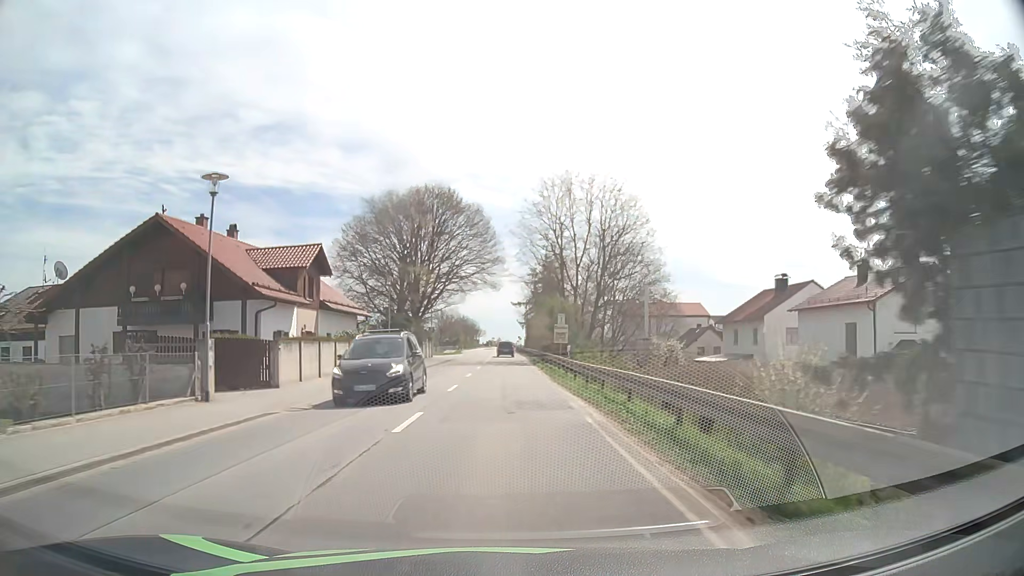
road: primary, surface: asphalt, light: Day
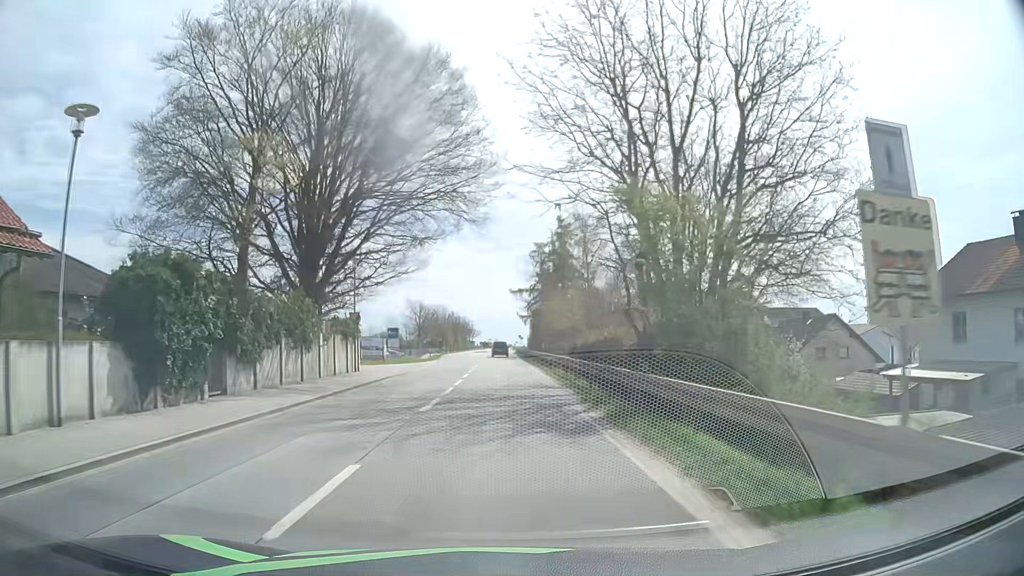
(+0.2, +32.7) m; 0°
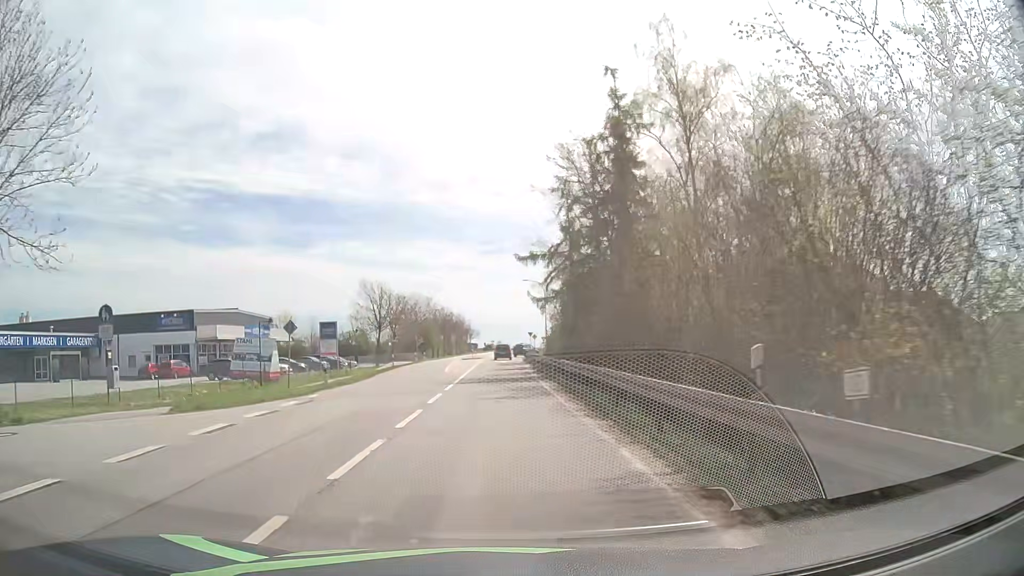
(+0.1, +38.4) m; 0°
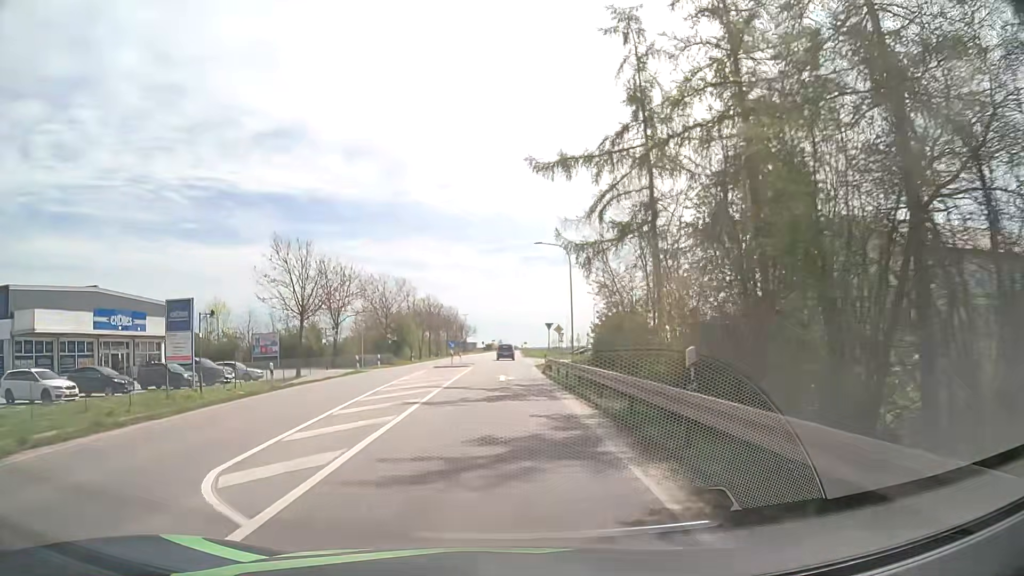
(-0.2, +30.1) m; -1°
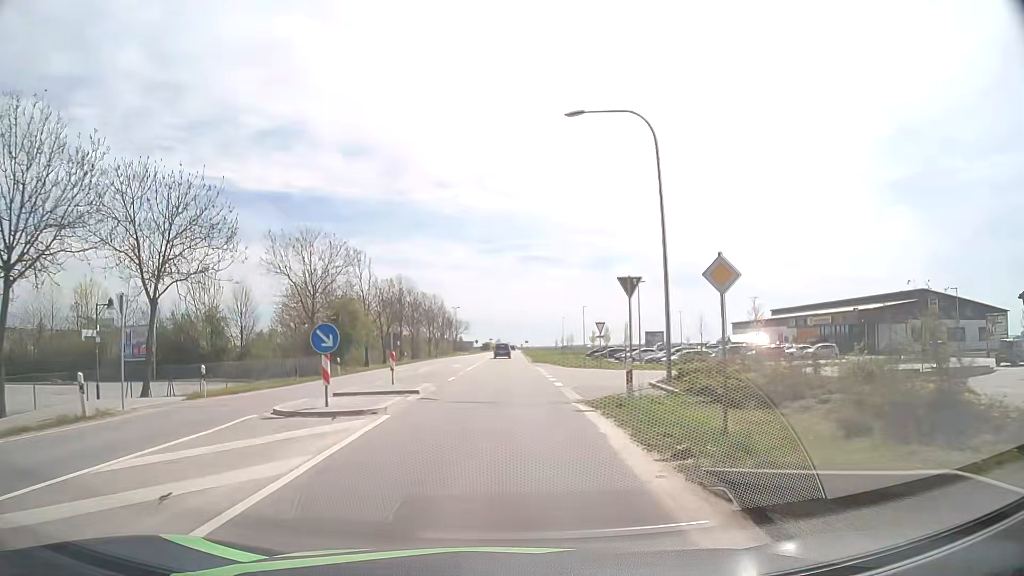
(+0.2, +30.5) m; 0°
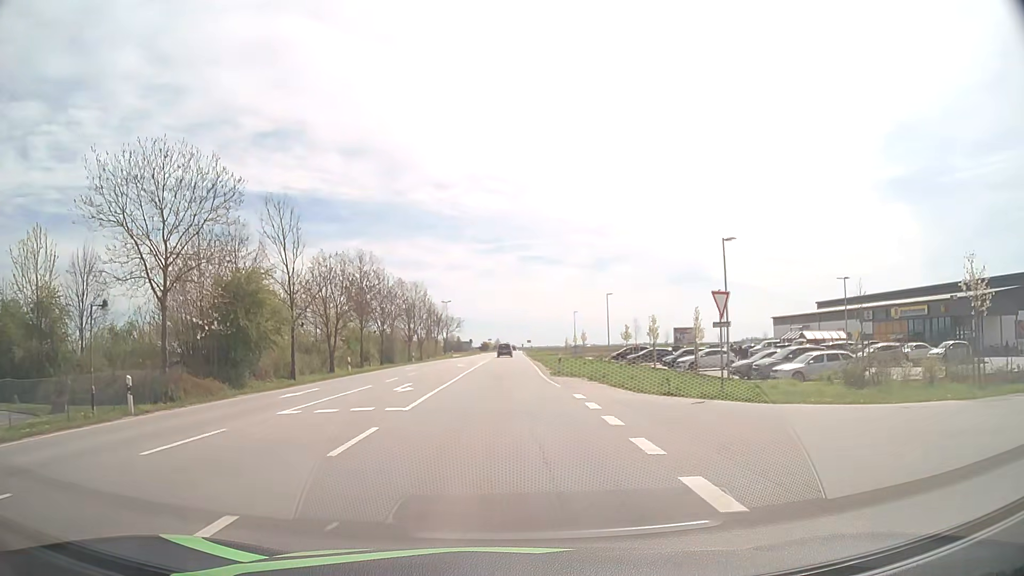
(+0.1, +23.2) m; 0°
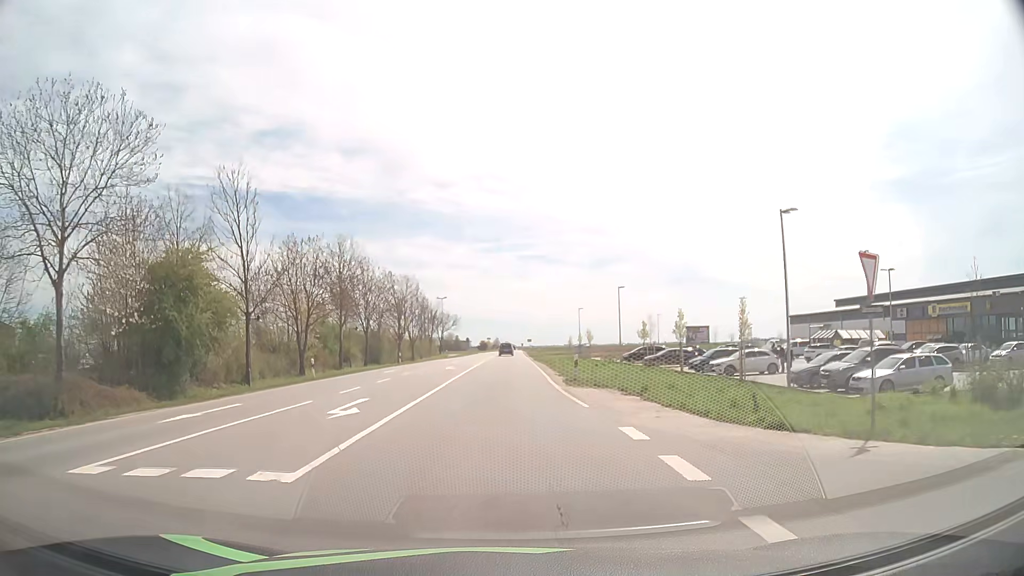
(0.0, +7.8) m; 0°
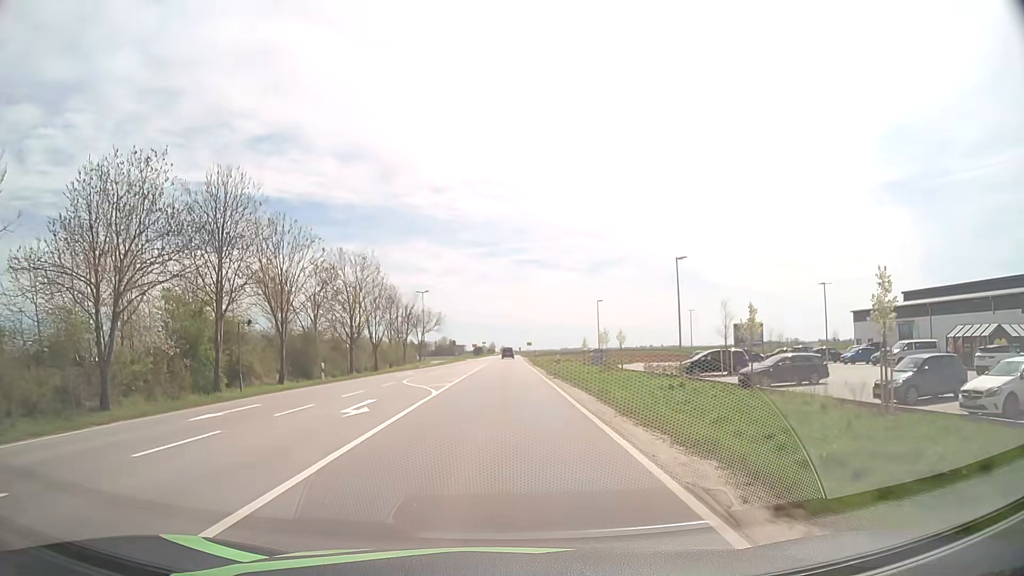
(0.0, +23.9) m; 0°
(0, +10) (0, +20) (0, +30) (0, +40) (0, +50) (+1, +60) (+1, +70) (+1, +80) (+1, +90) (+1, +100) m
